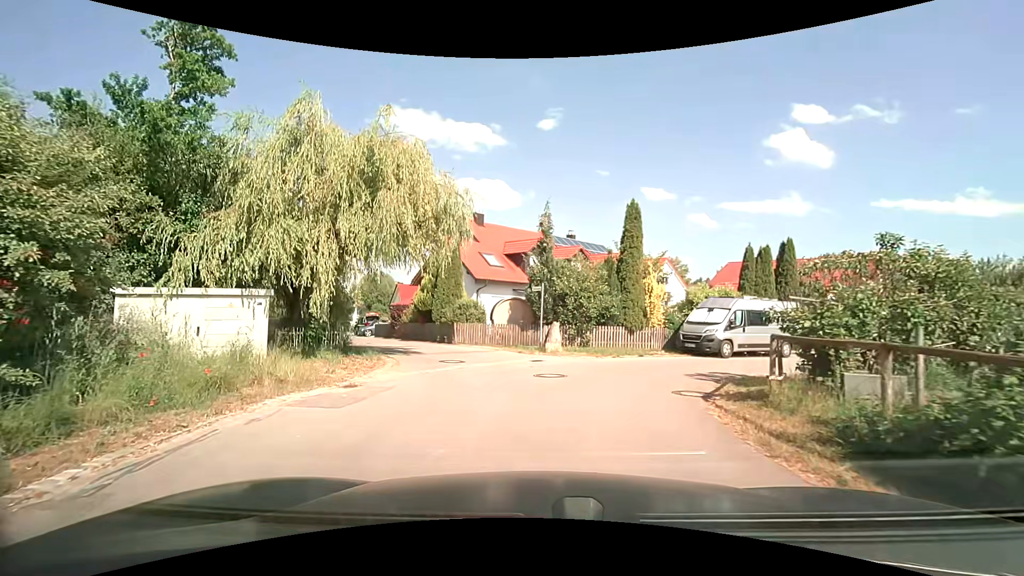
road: residential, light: Day
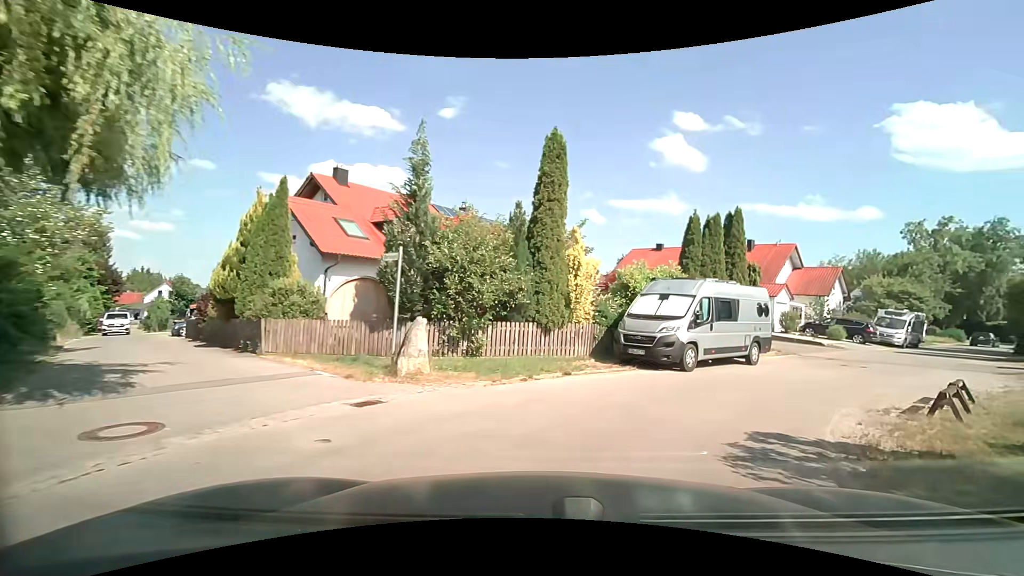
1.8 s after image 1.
(+0.6, +8.5) m; +12°
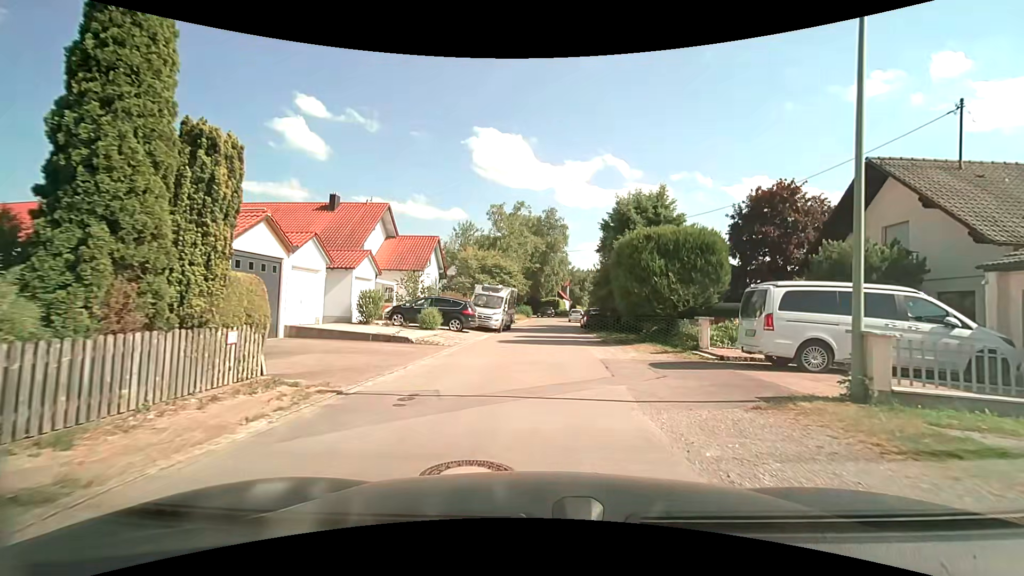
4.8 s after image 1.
(+7.1, +14.9) m; +41°
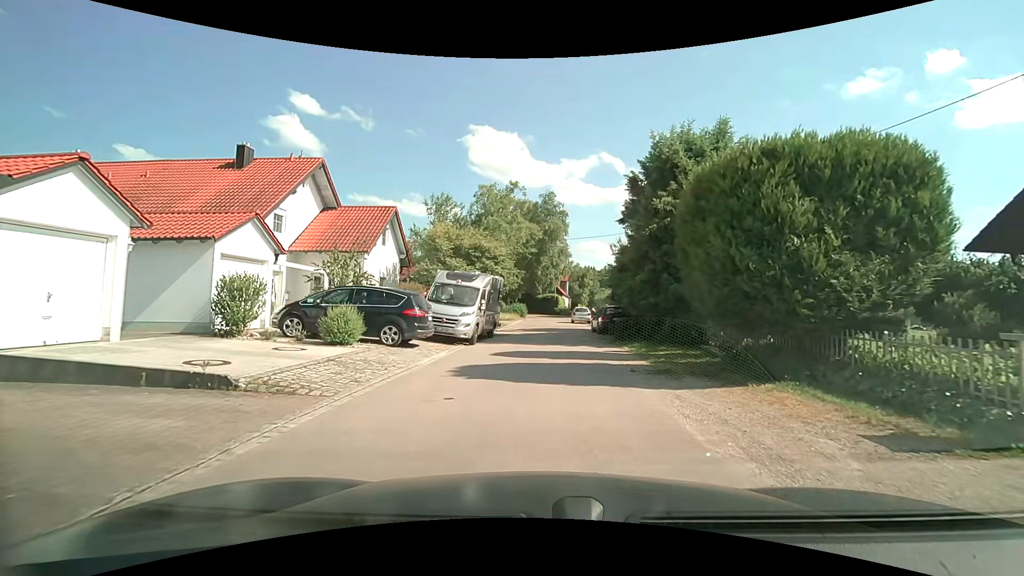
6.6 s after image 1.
(0.0, +10.2) m; -2°
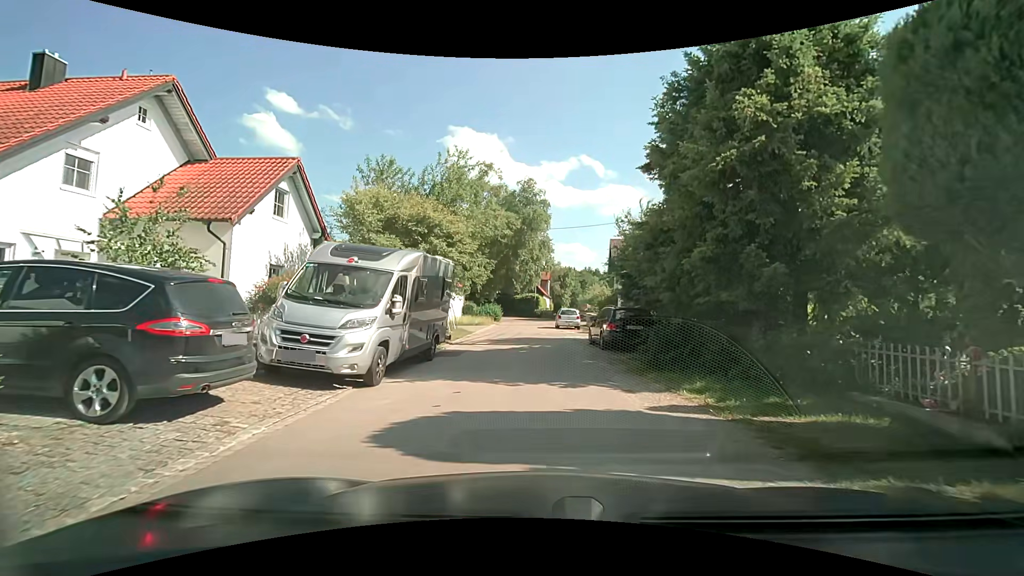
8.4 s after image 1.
(+0.5, +8.6) m; +4°
